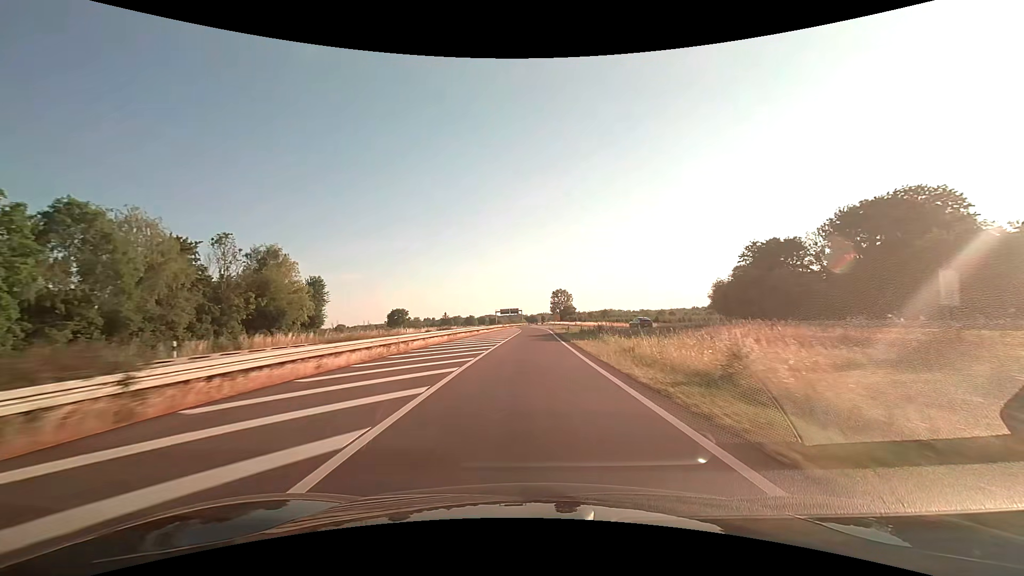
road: trunk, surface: asphalt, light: Day
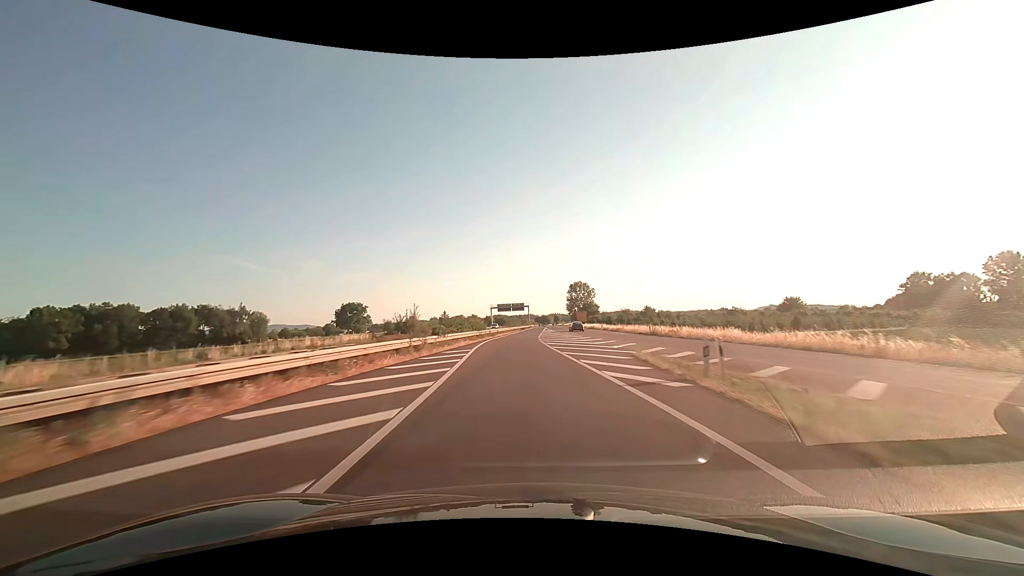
(+0.6, +77.2) m; -1°
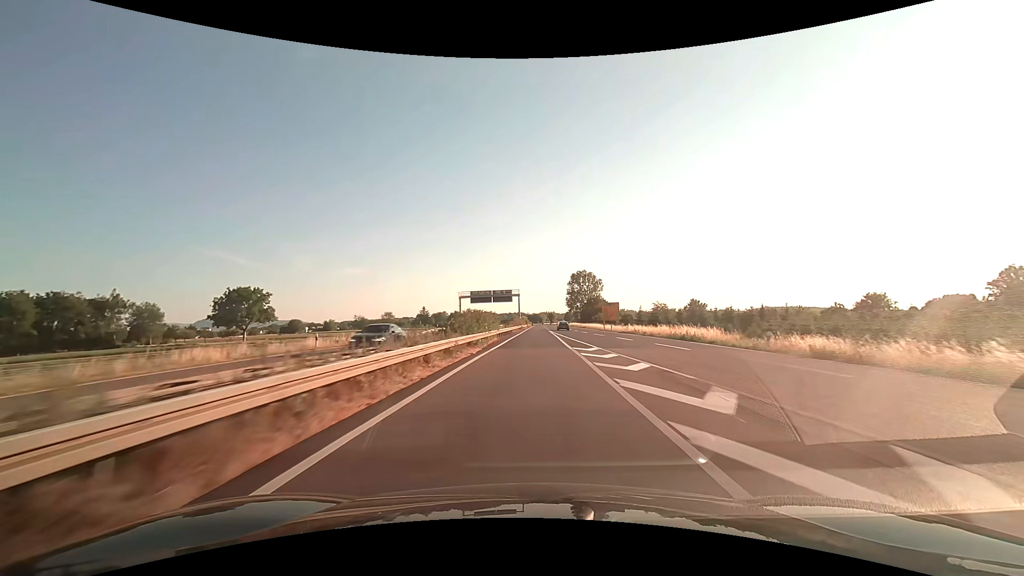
(-0.3, +62.2) m; +1°
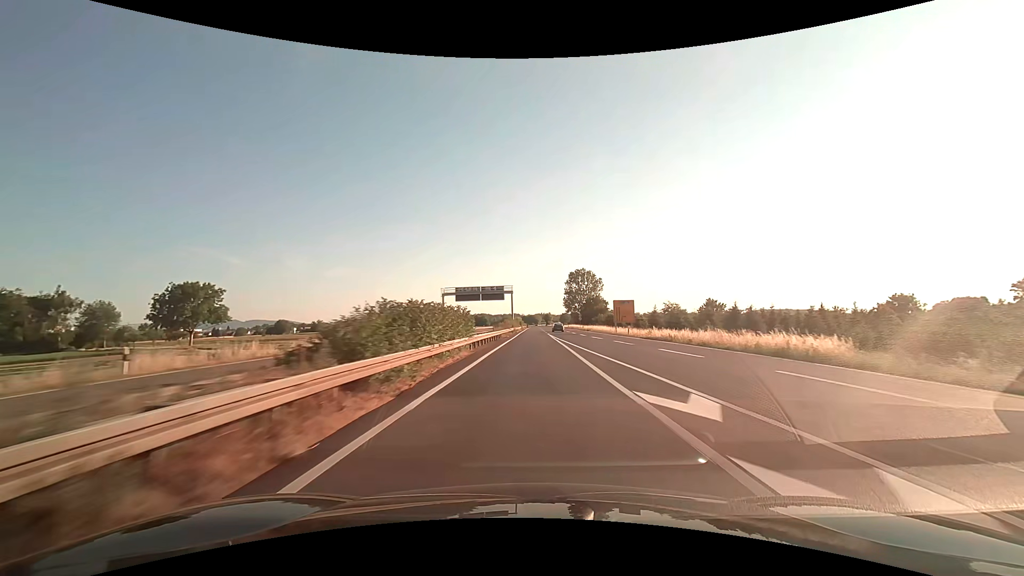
(+0.1, +15.7) m; +1°
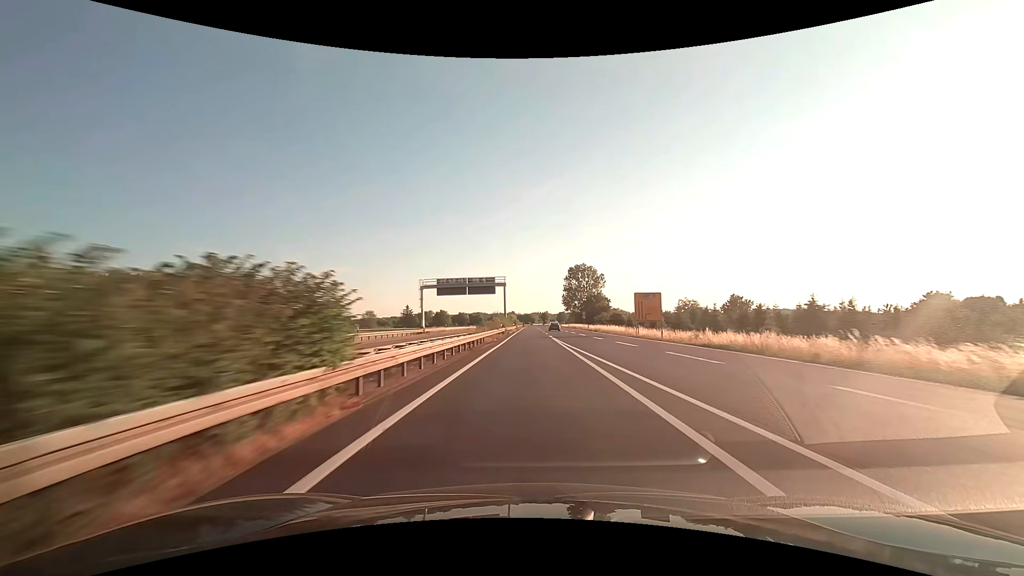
(+0.1, +15.8) m; +1°
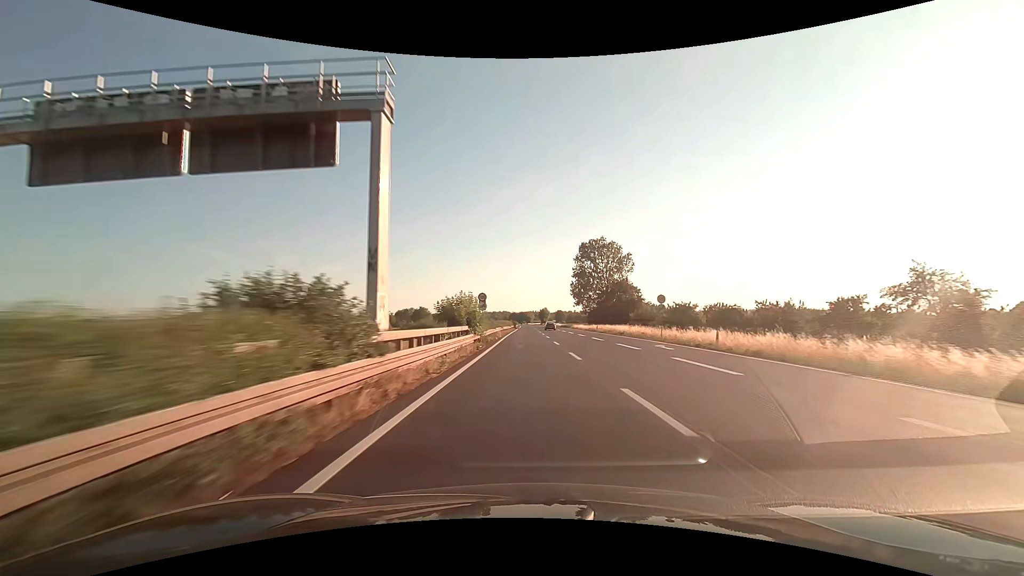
(+0.2, +63.9) m; +1°
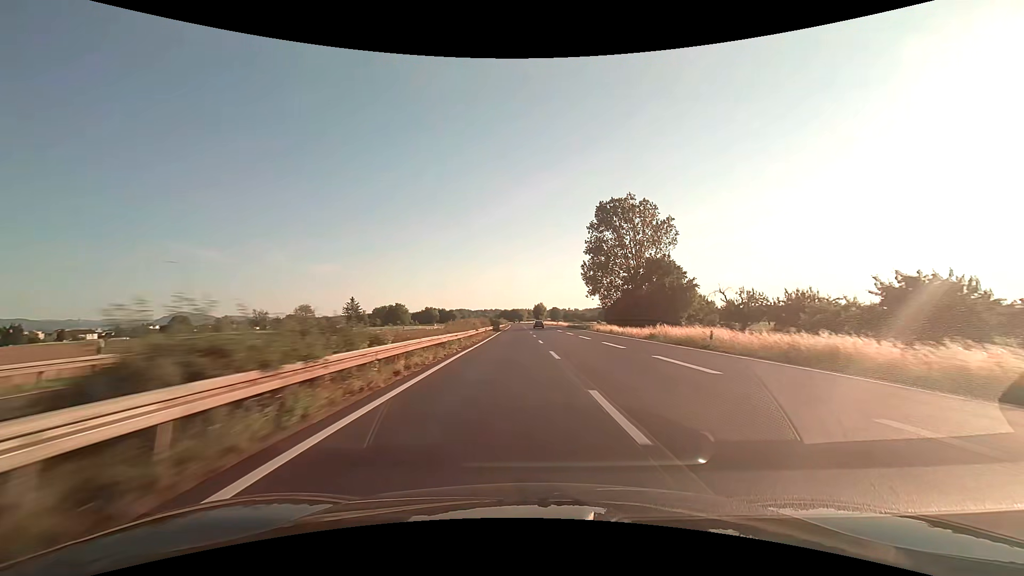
(+0.3, +48.5) m; +1°
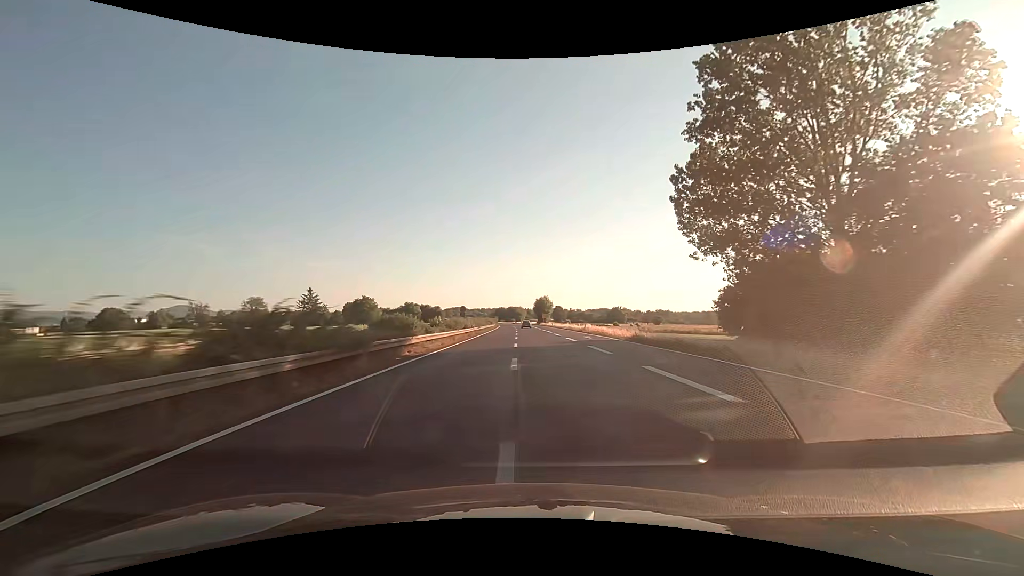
(+0.3, +64.7) m; 0°
(0, +10) (0, +20) (0, +30) (0, +40) (0, +50) (0, +60) (0, +70) (0, +80) (-1, +90) (-1, +100) m
